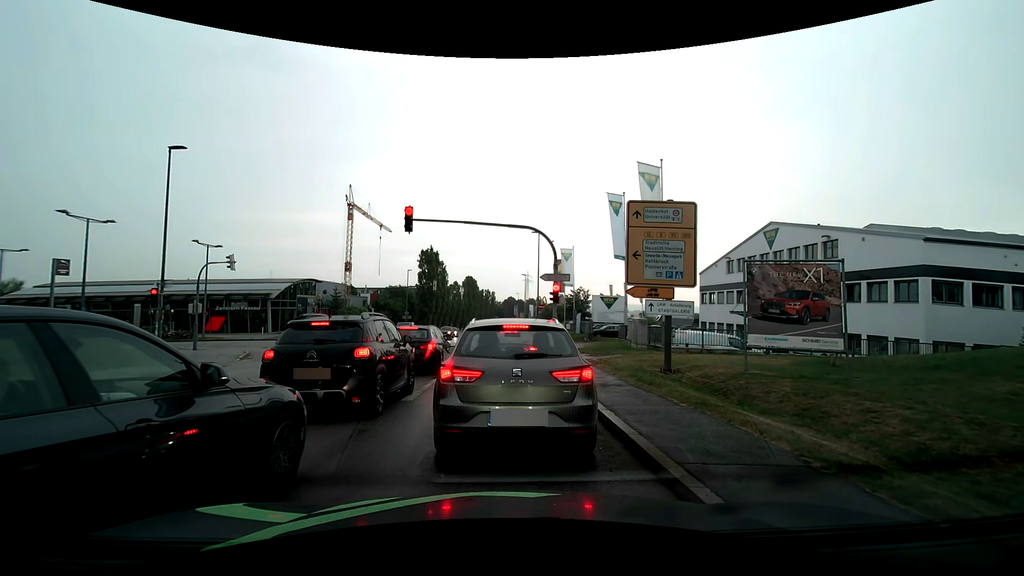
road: secondary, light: Day
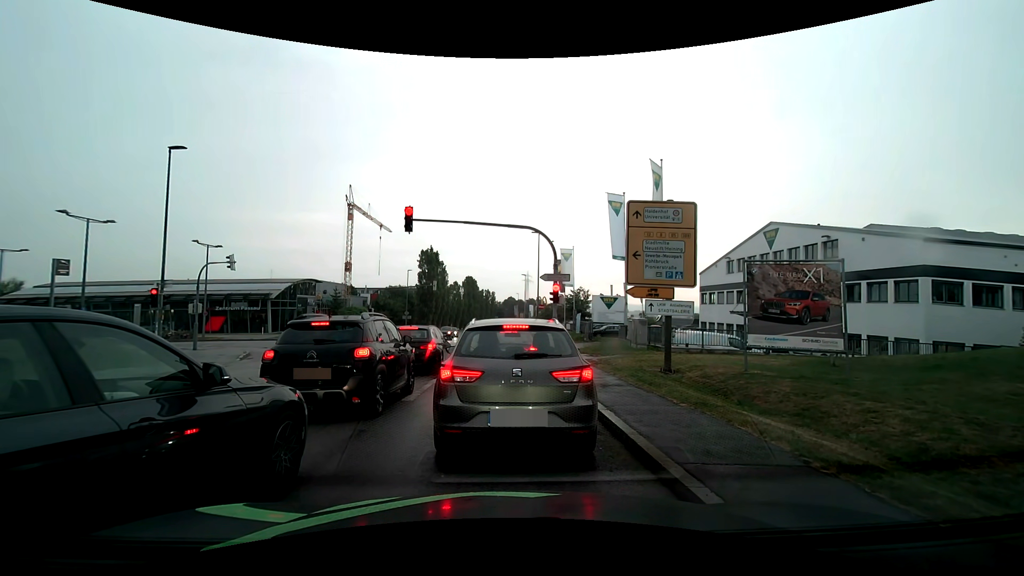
(0.0, 0.0) m; 0°
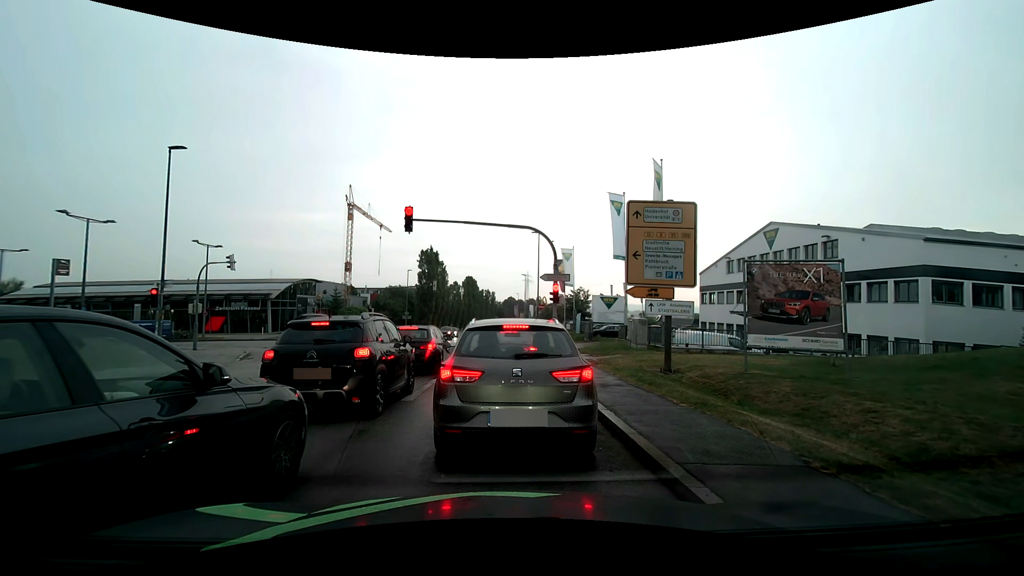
(0.0, 0.0) m; 0°
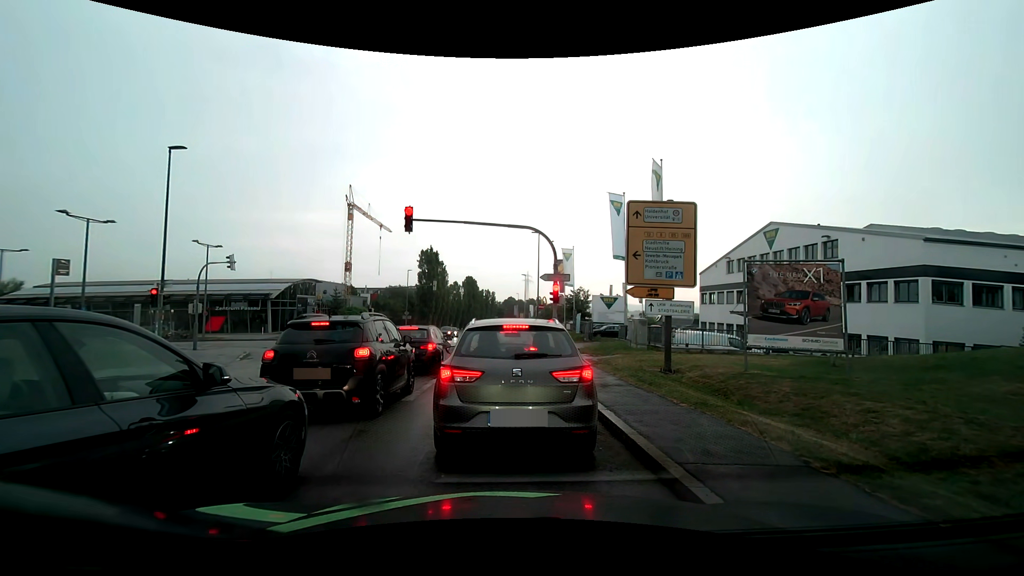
(0.0, 0.0) m; 0°
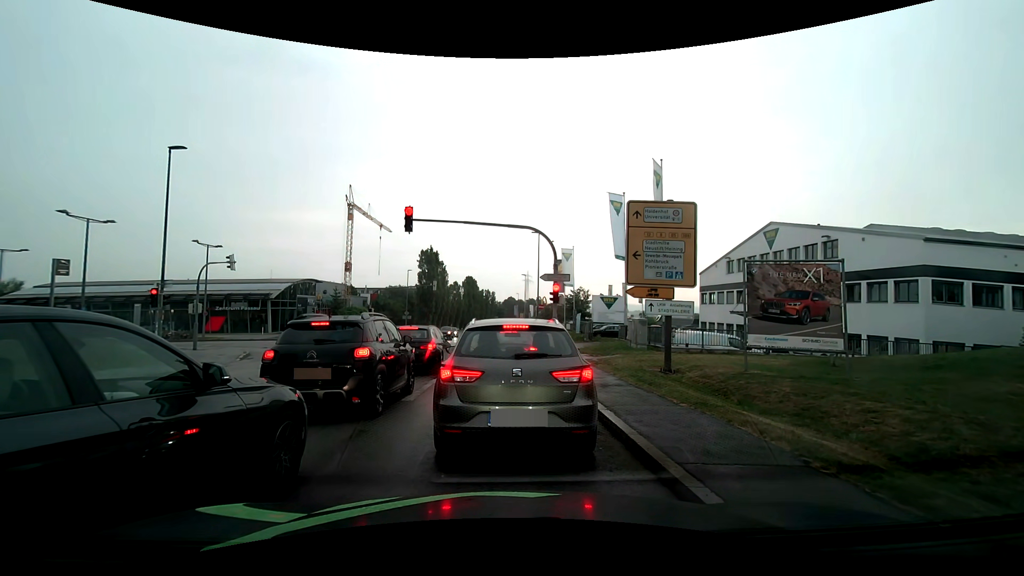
(0.0, 0.0) m; 0°
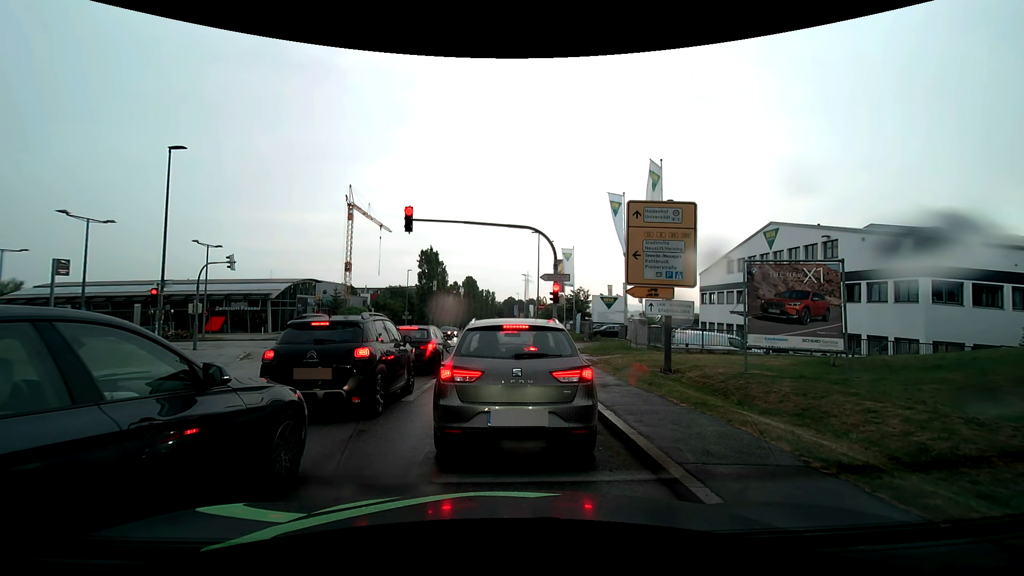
(0.0, 0.0) m; 0°
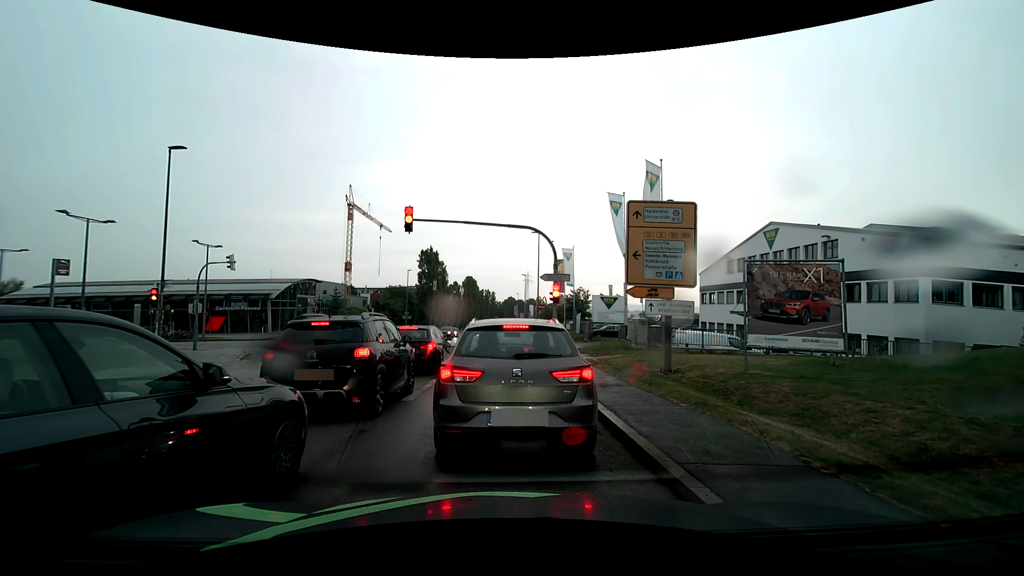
(0.0, 0.0) m; 0°
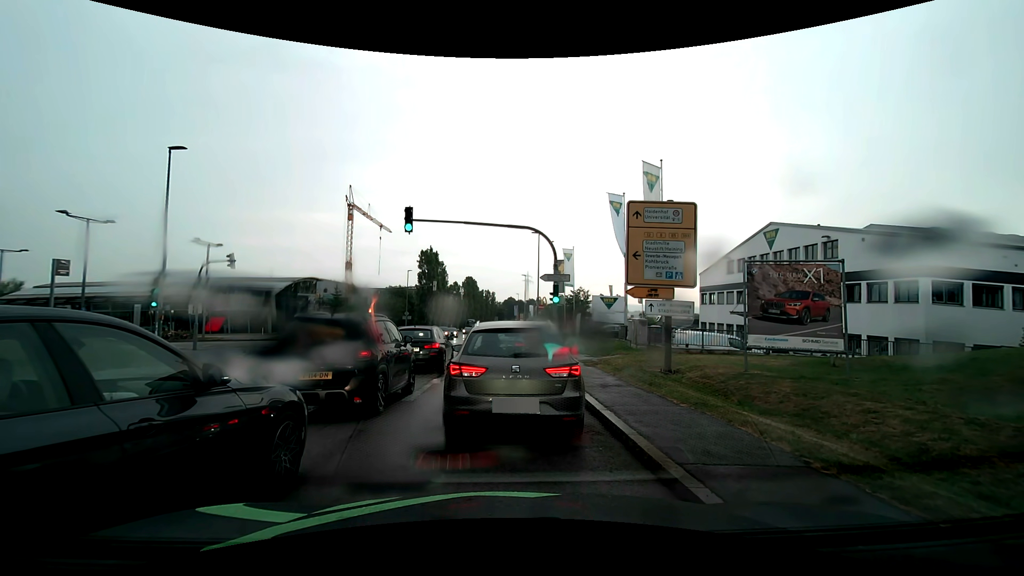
(0.0, 0.0) m; 0°
(0, +10) (-1, +20) (-1, +30) (-2, +40) (-2, +50) (-3, +60) (-3, +70) (-4, +80) (-4, +90) (-5, +100) m
